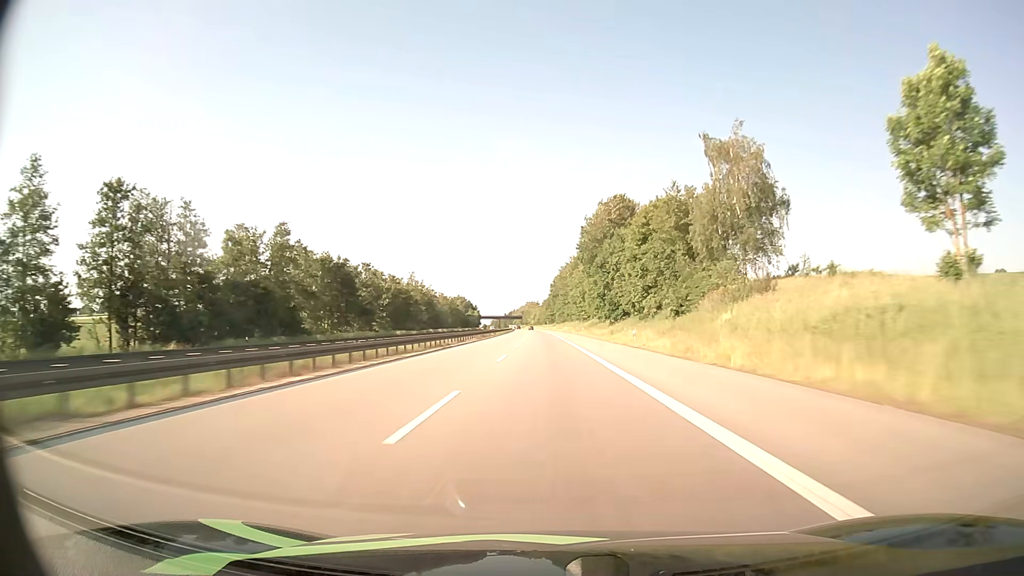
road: motorway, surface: asphalt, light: Day
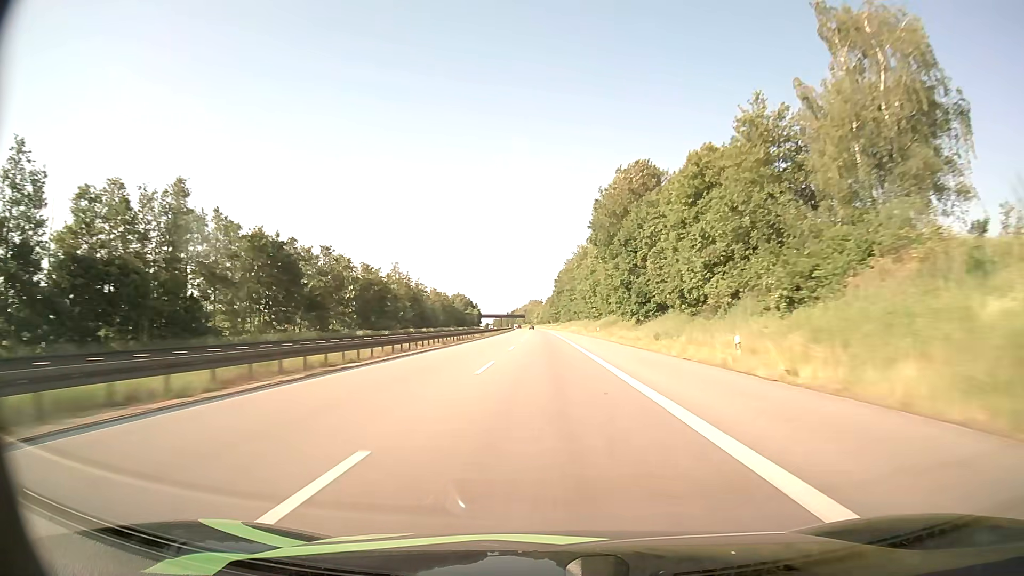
(-0.1, +24.6) m; 0°
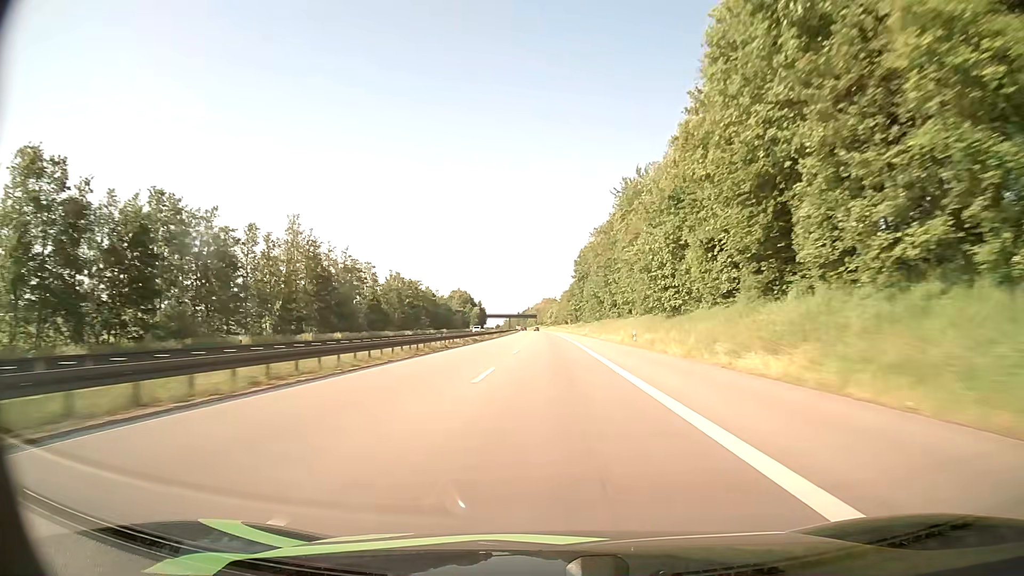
(-0.9, +73.4) m; -1°
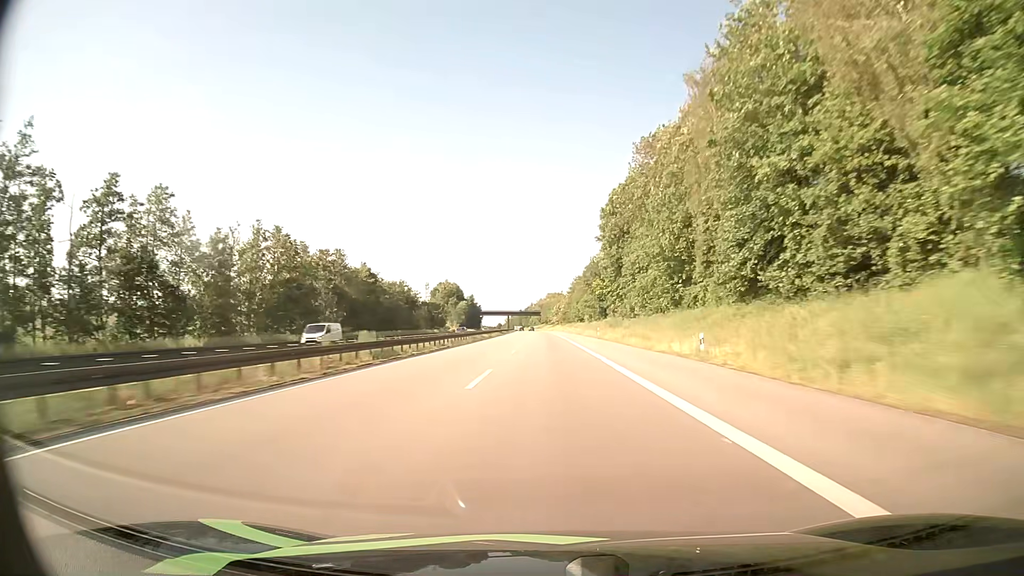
(-0.4, +72.7) m; -1°
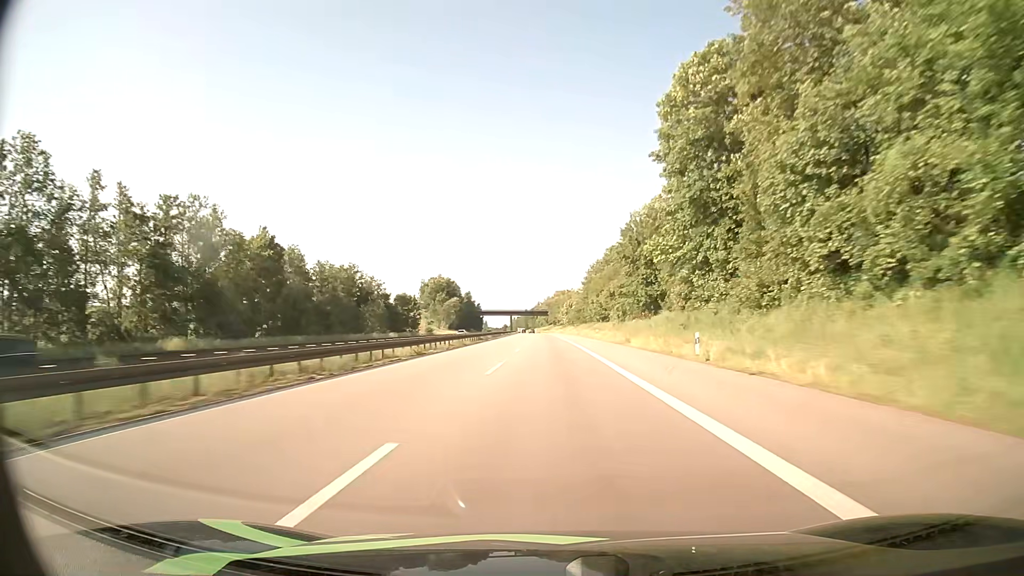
(-0.2, +48.2) m; -1°
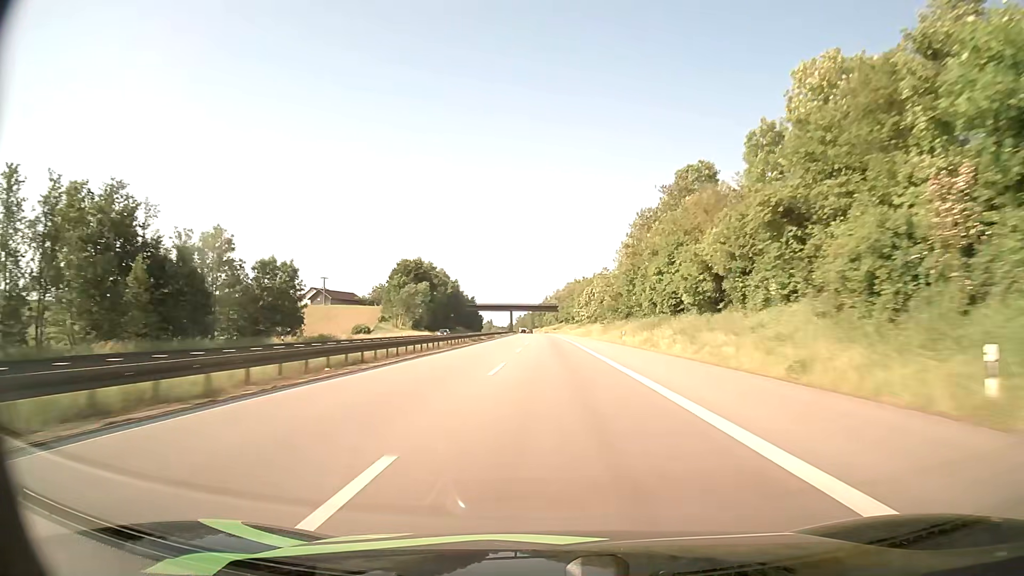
(-0.6, +71.9) m; -1°
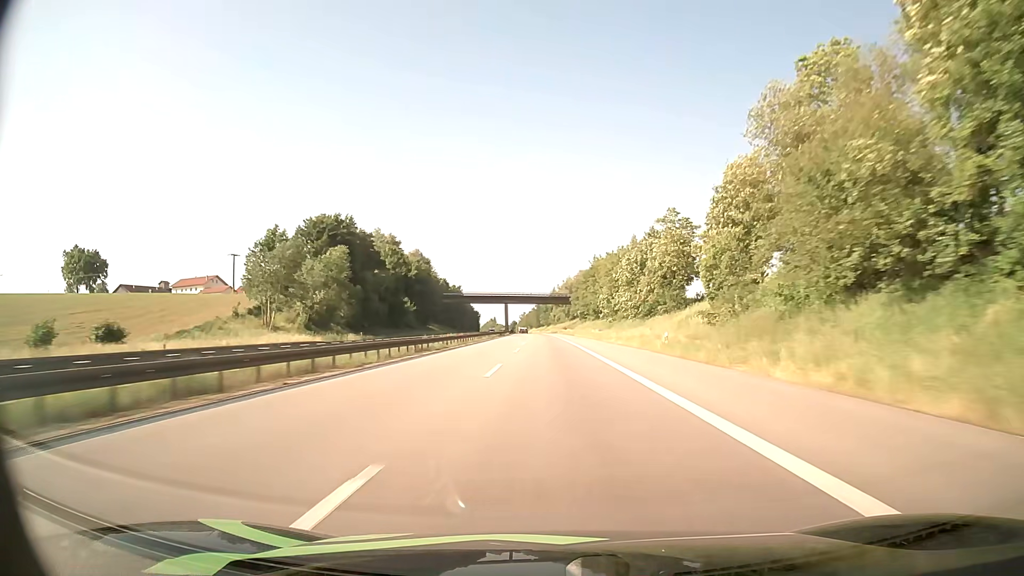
(-0.6, +71.4) m; -1°
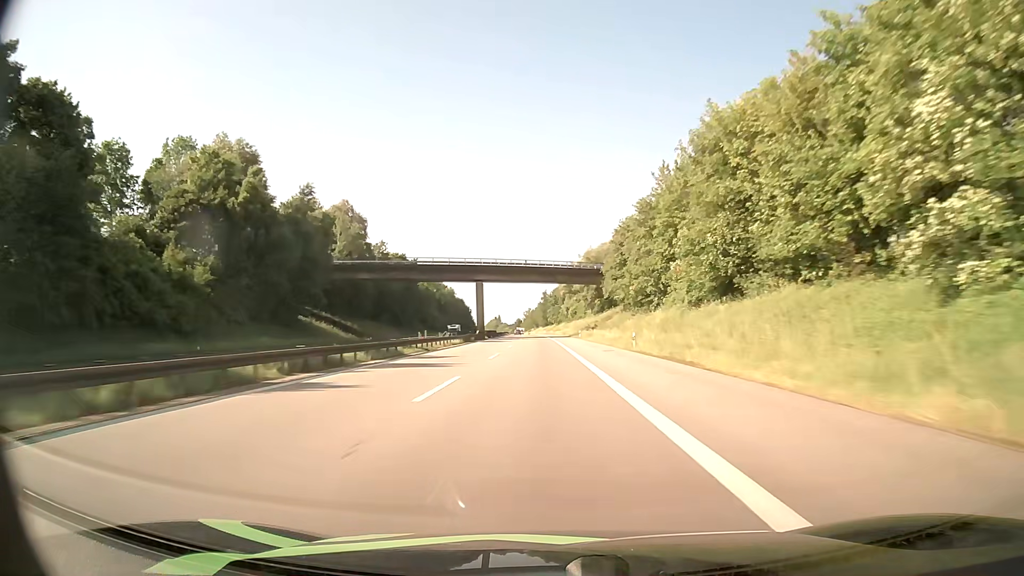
(-0.3, +94.6) m; -1°
(0, +10) (0, +20) (0, +30) (0, +40) (-1, +50) (-1, +60) (-1, +70) (-1, +80) (-2, +90) (-2, +100) m
